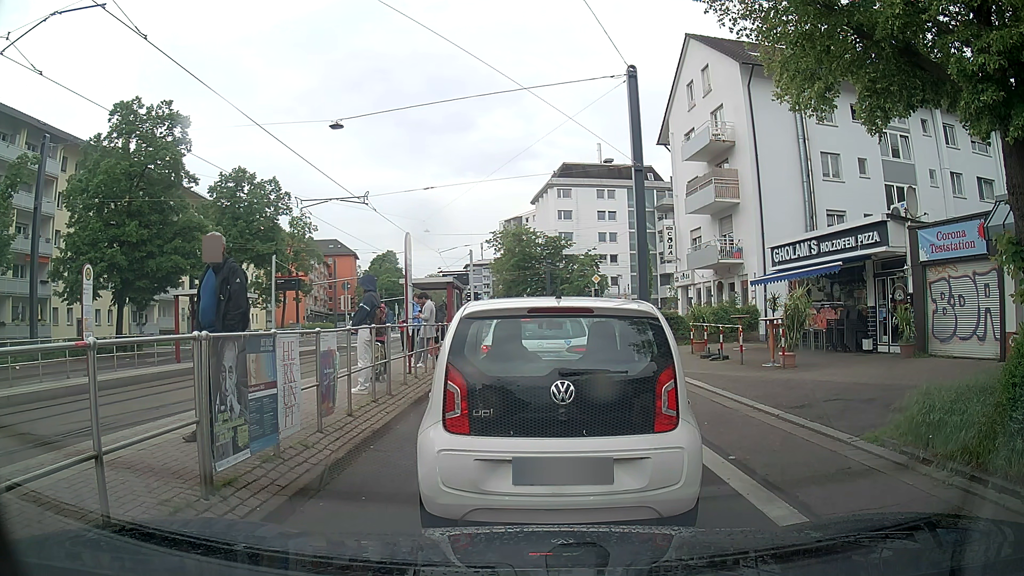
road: primary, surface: asphalt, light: Day
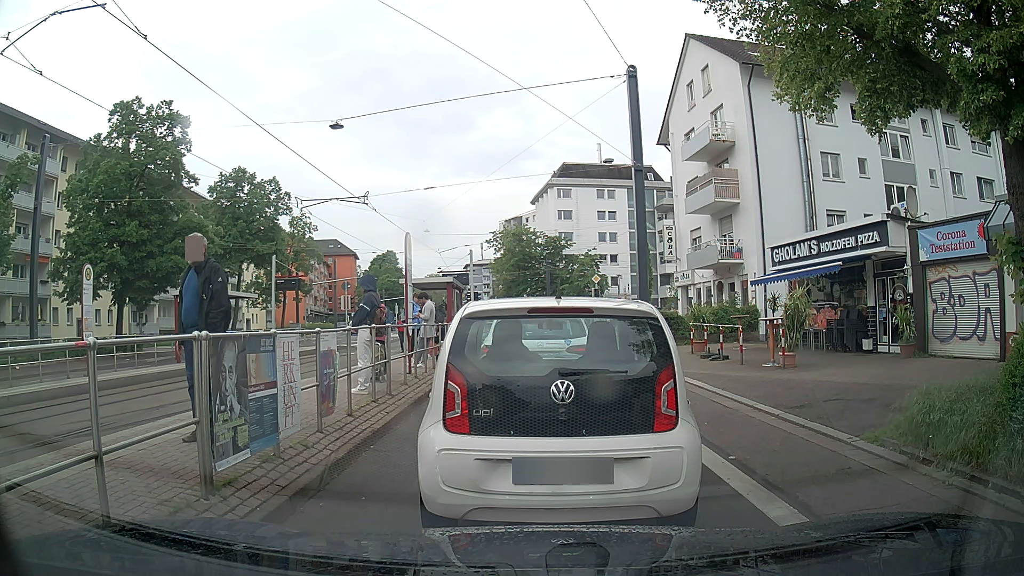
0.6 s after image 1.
(0.0, 0.0) m; 0°
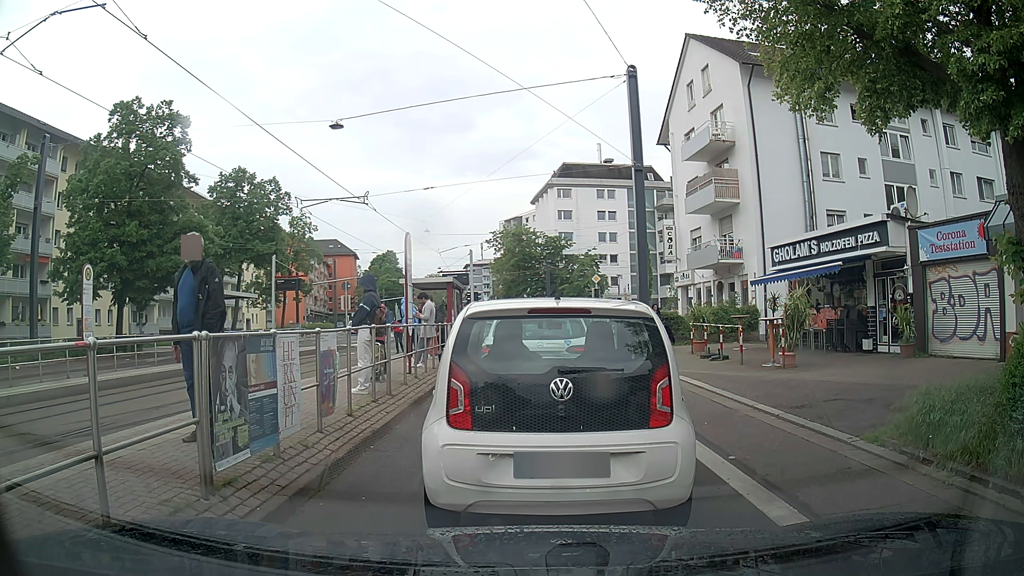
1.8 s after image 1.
(0.0, 0.0) m; 0°
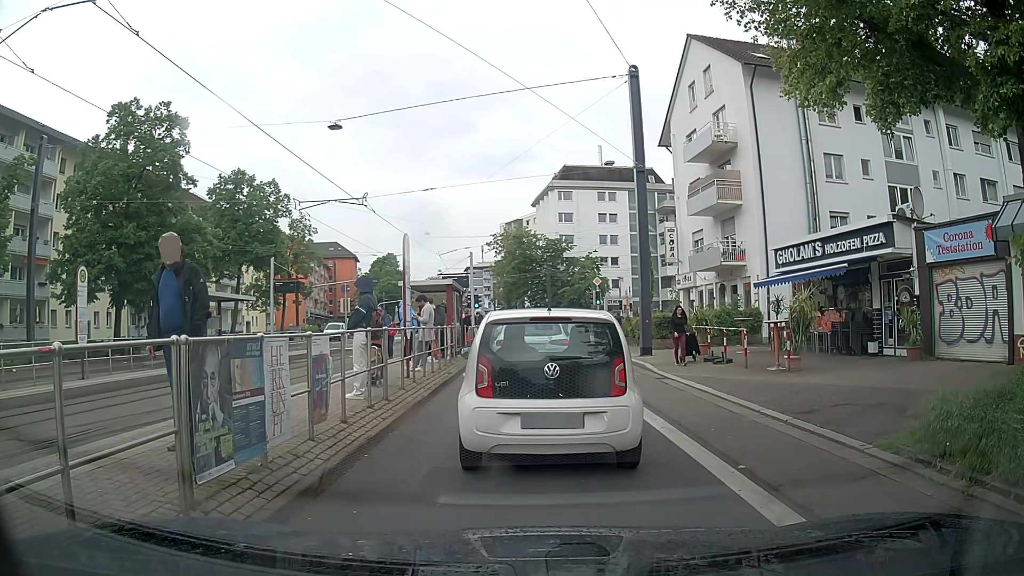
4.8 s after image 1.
(0.0, +0.3) m; 0°
